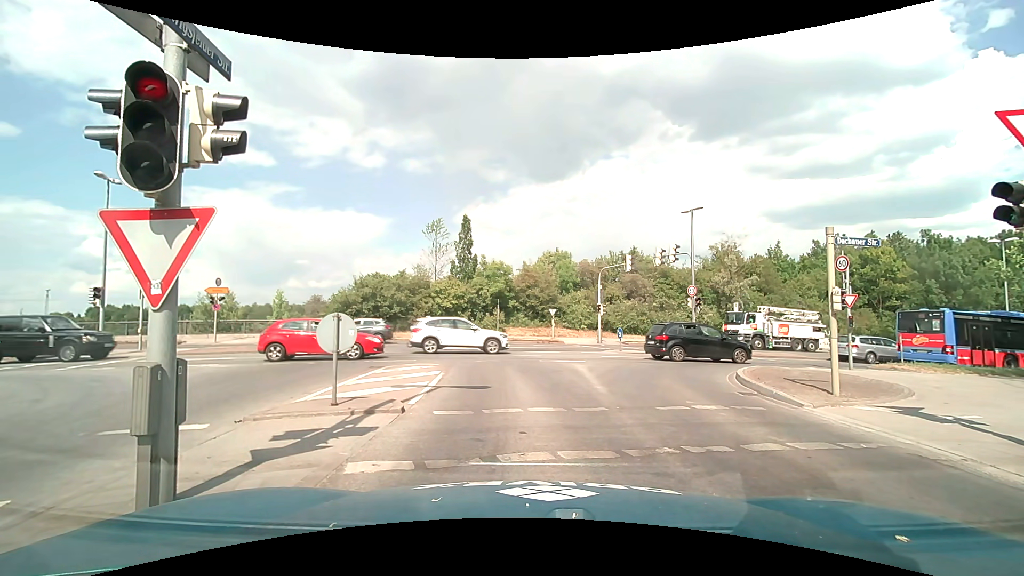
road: tertiary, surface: asphalt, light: Day
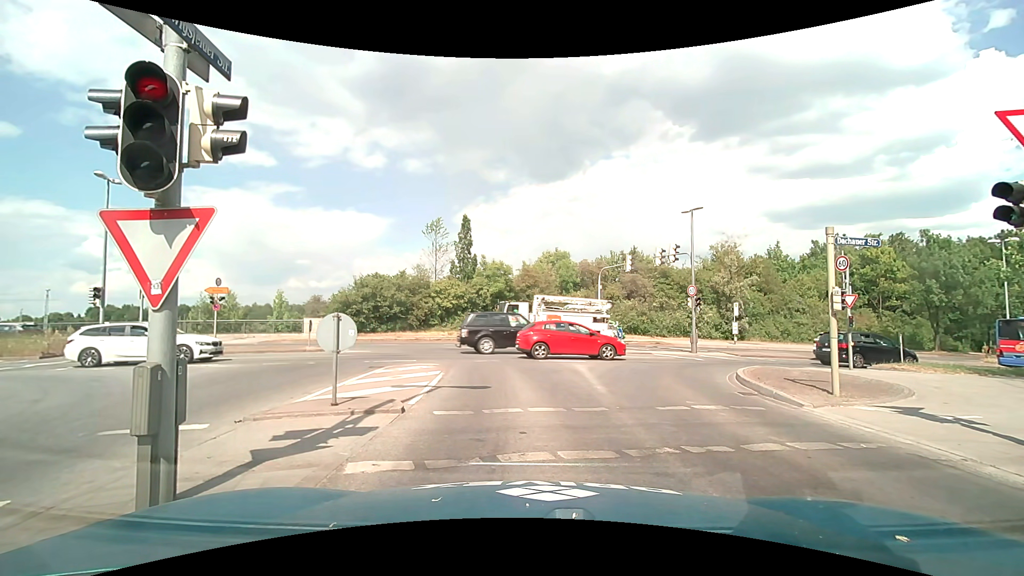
(0.0, 0.0) m; 0°
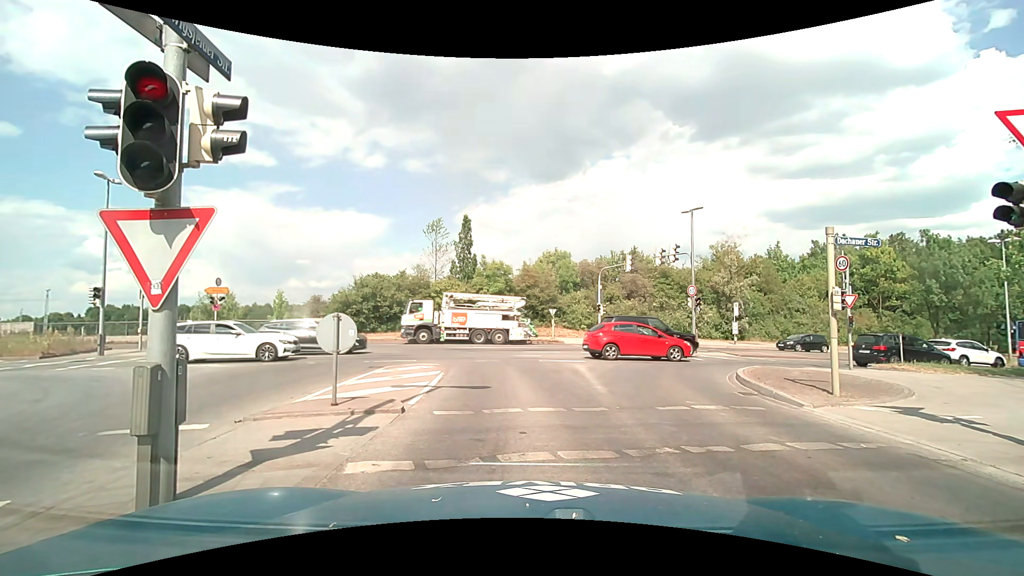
(0.0, 0.0) m; 0°
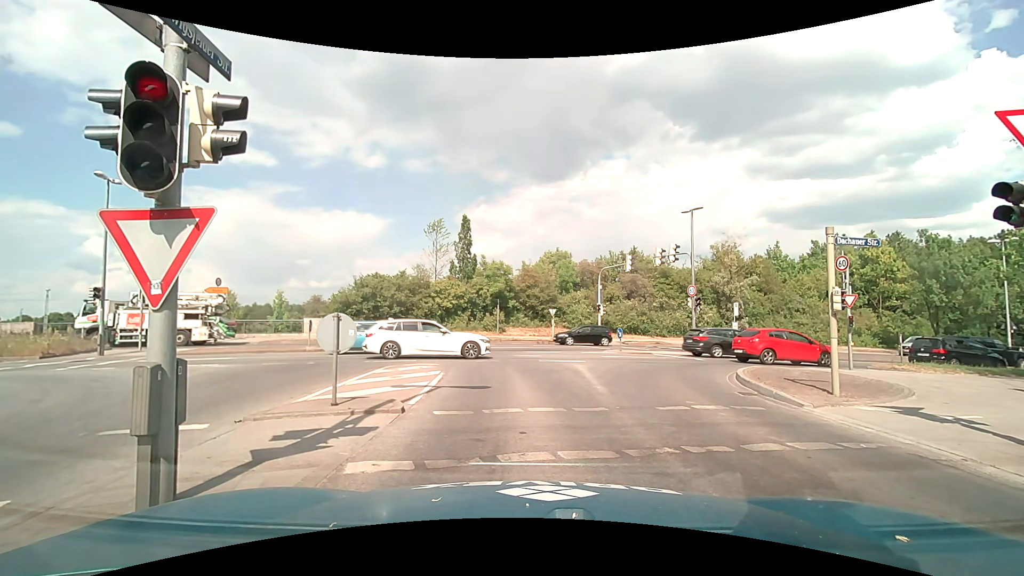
(0.0, 0.0) m; 0°
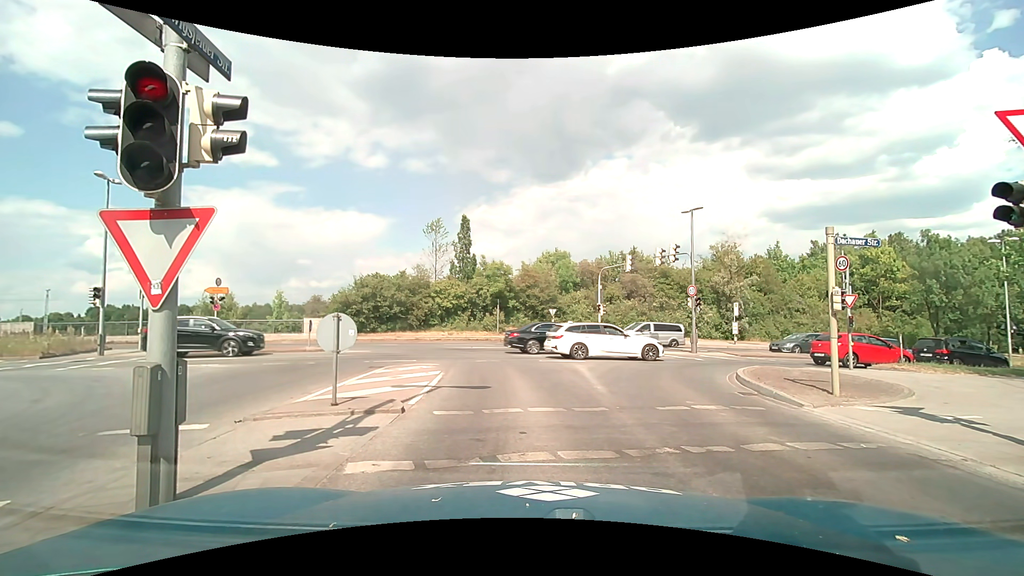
(0.0, 0.0) m; 0°
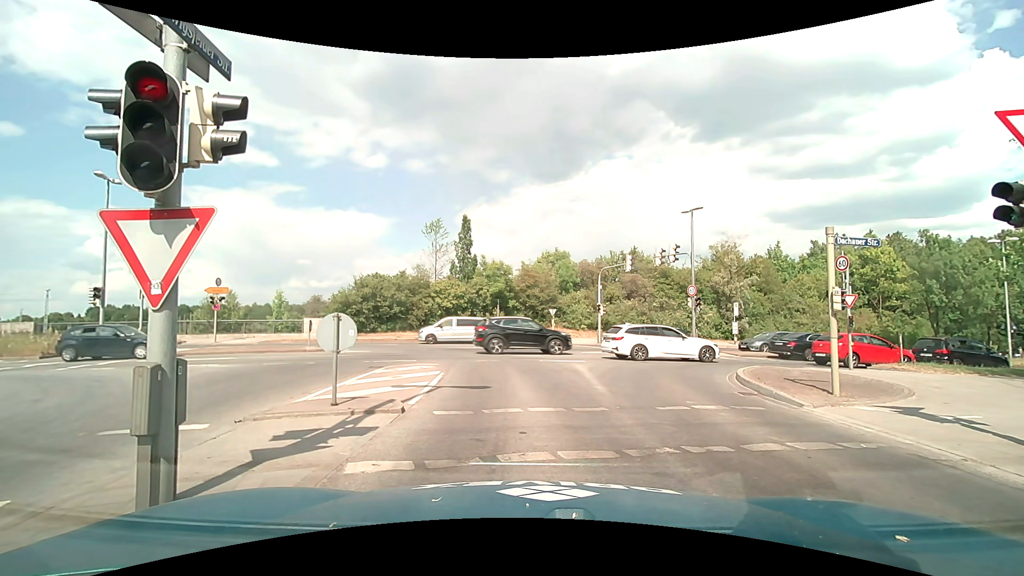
(0.0, 0.0) m; 0°
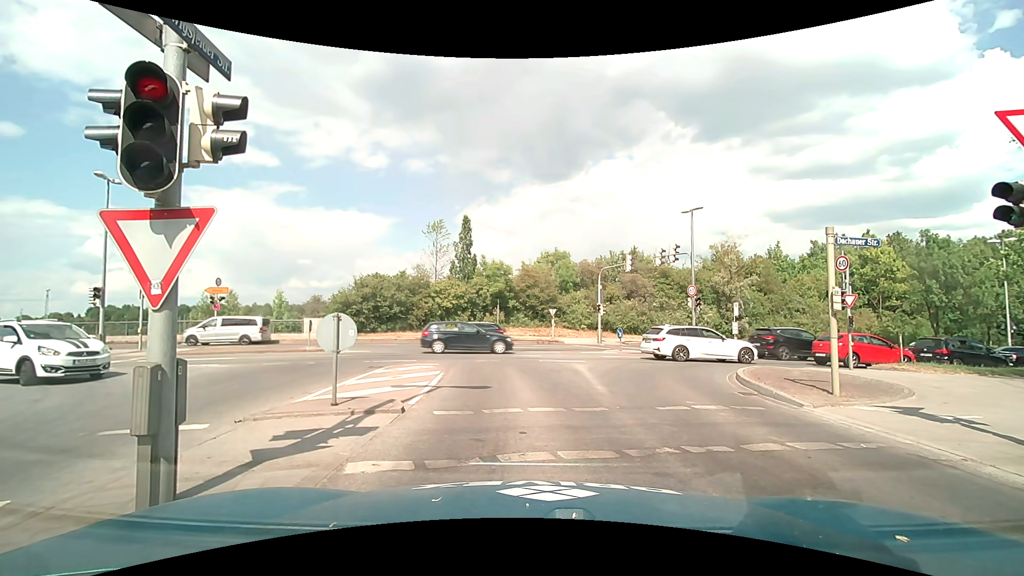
(0.0, 0.0) m; 0°
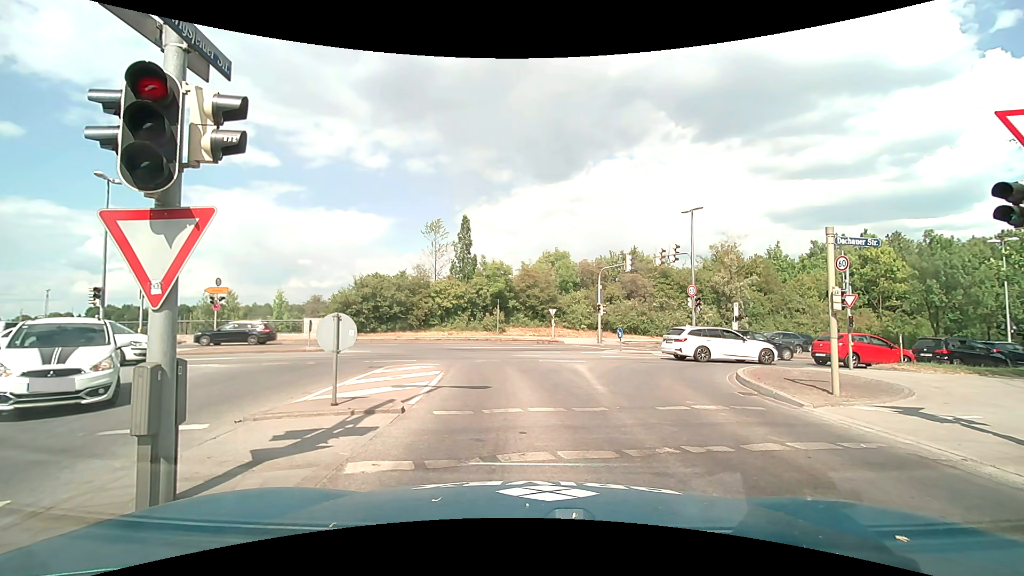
(0.0, 0.0) m; 0°
(0, +10) (-1, +20) (-6, +28) (-15, +33) (-25, +33) (-35, +33) (-45, +32) (-55, +32) (-65, +32) (-75, +32) m
